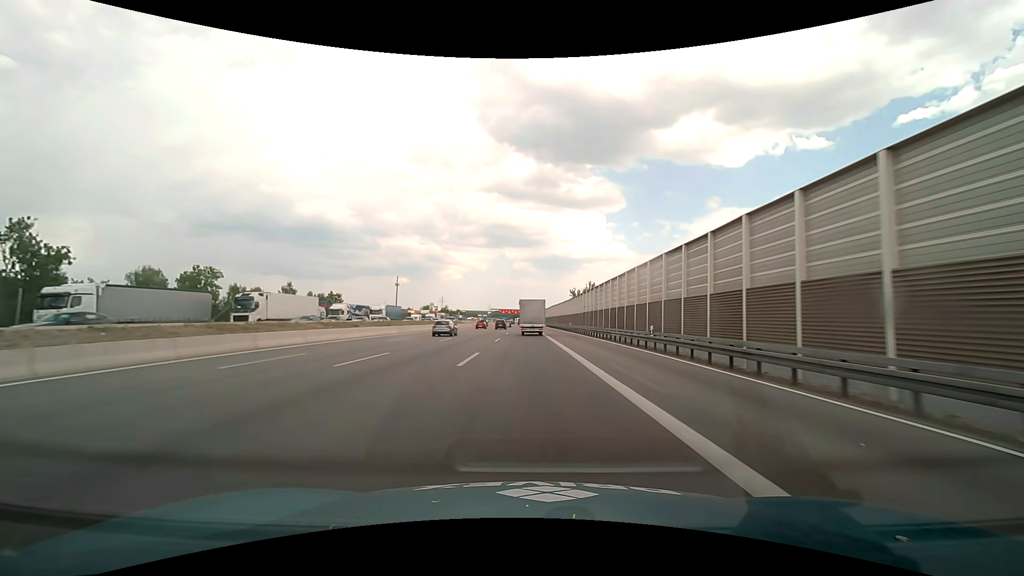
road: motorway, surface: asphalt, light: Day
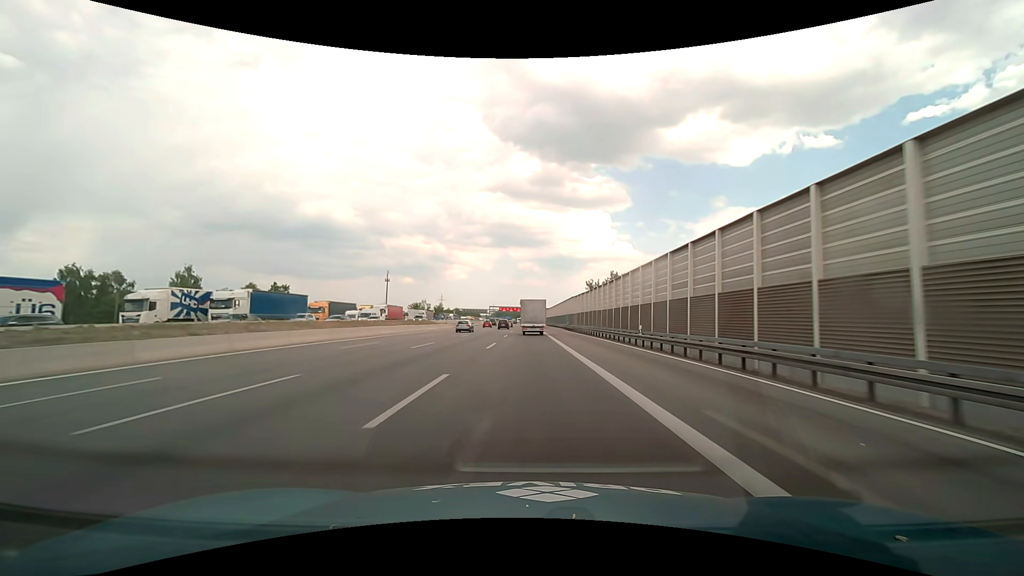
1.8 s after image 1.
(-0.1, +44.8) m; 0°
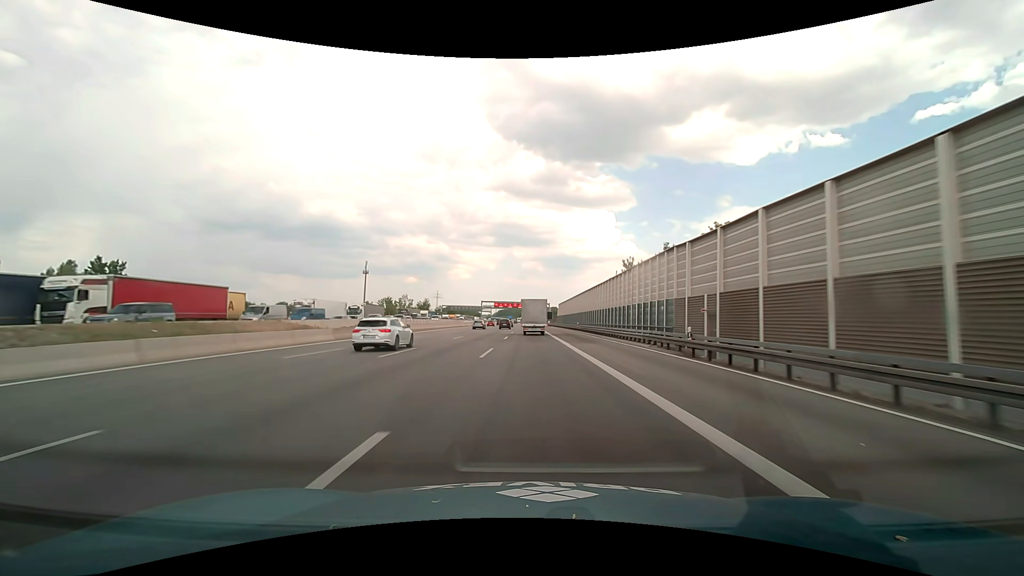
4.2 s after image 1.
(-0.3, +60.5) m; -1°
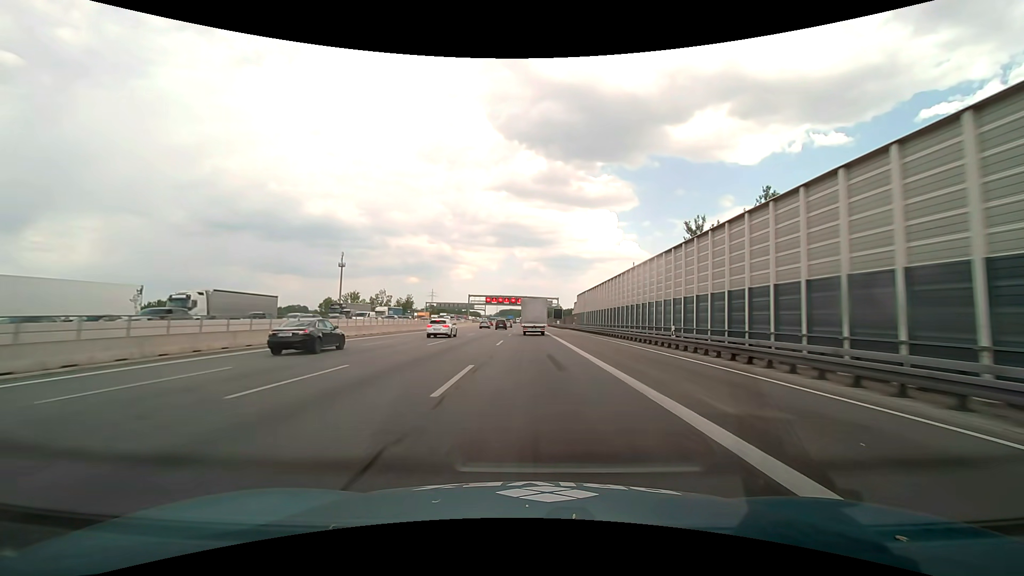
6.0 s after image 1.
(0.0, +45.4) m; 0°
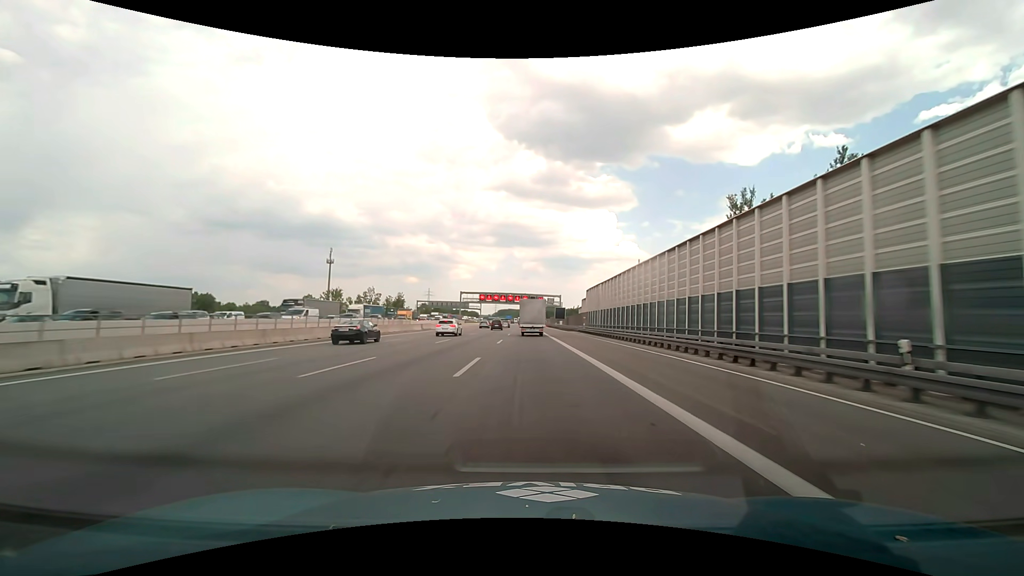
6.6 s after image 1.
(0.0, +15.1) m; 0°
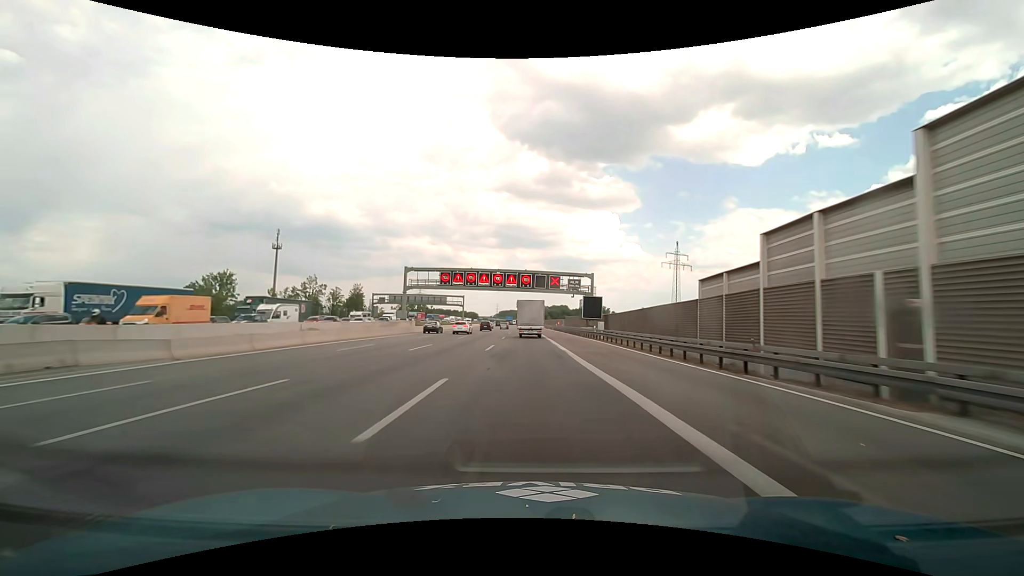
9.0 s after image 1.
(-0.1, +60.0) m; 0°
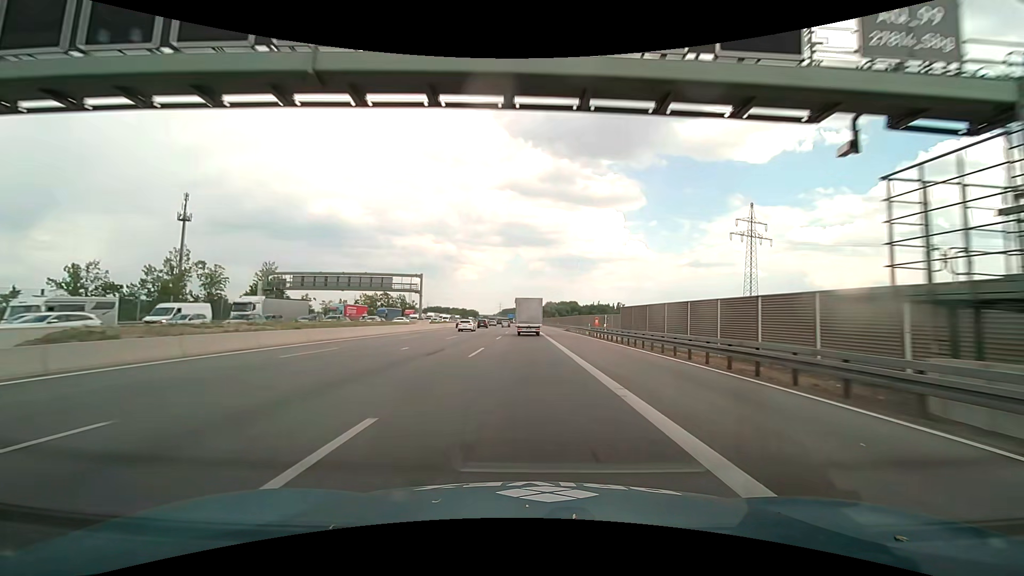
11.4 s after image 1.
(-0.3, +59.5) m; 0°
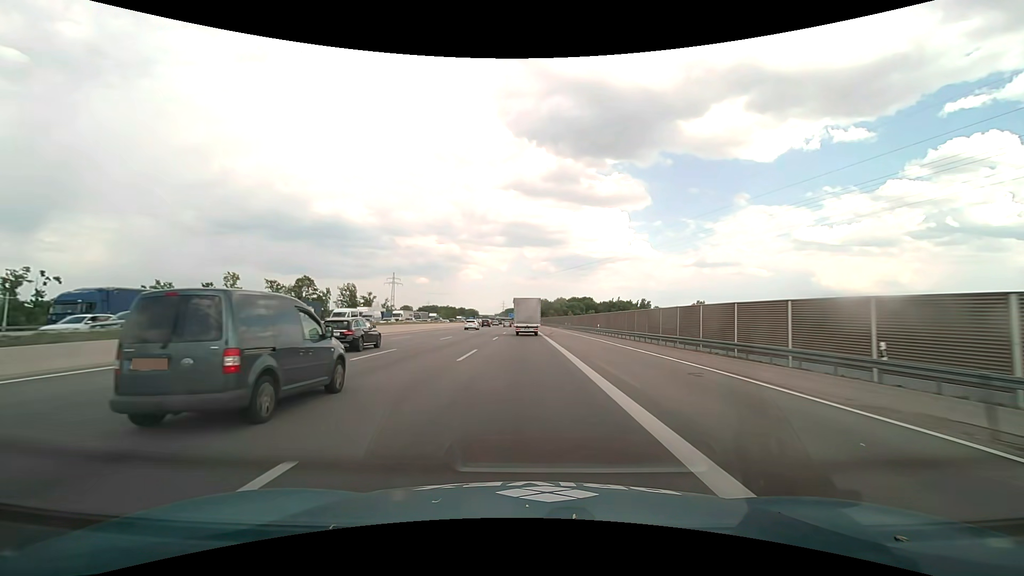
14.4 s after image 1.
(-0.4, +74.1) m; 0°
(0, +10) (0, +20) (0, +30) (0, +40) (0, +50) (0, +60) (-1, +70) (-1, +80) (-1, +90) (-1, +100) m
